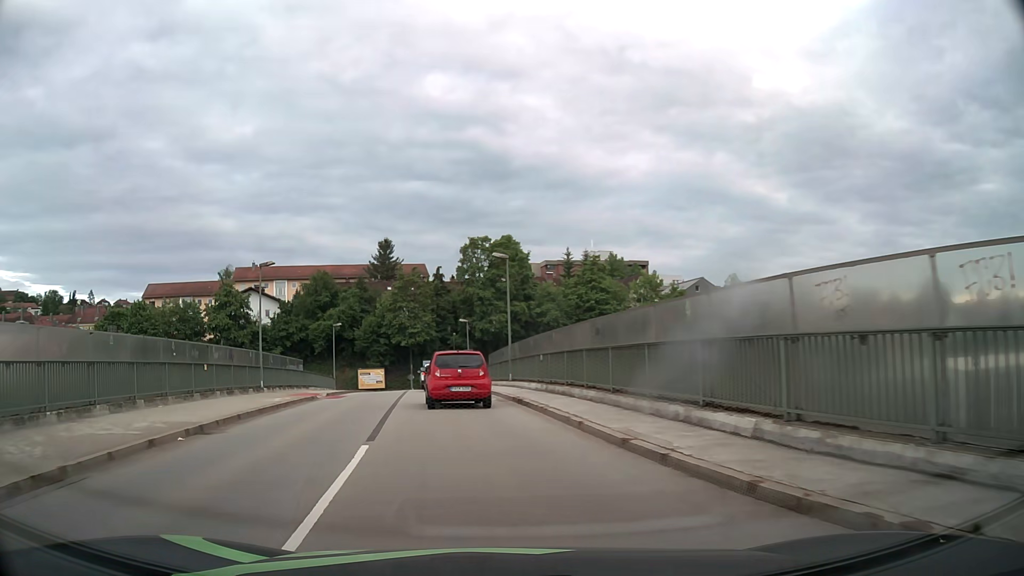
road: unclassified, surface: asphalt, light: Day
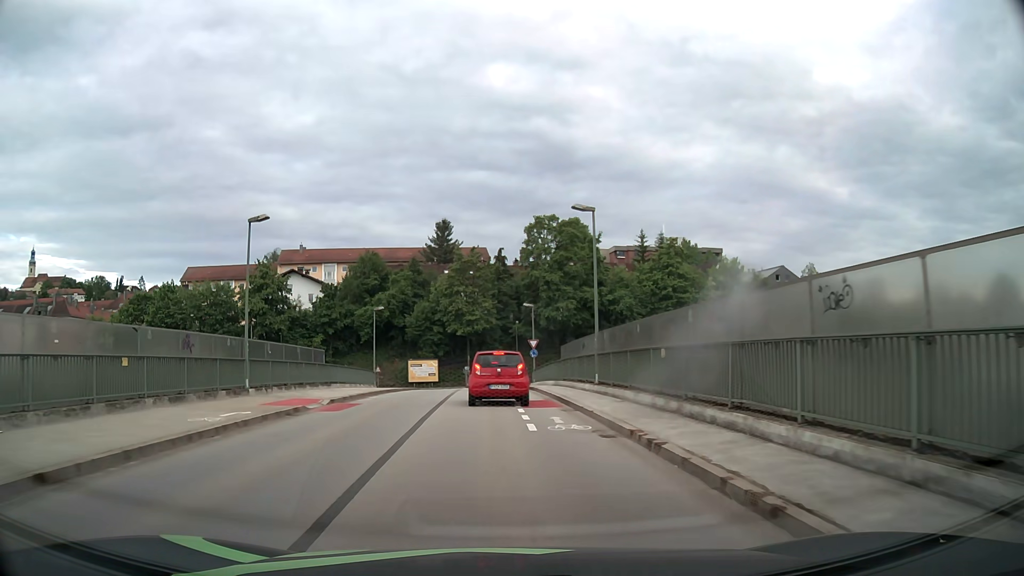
(-0.7, +9.8) m; -6°
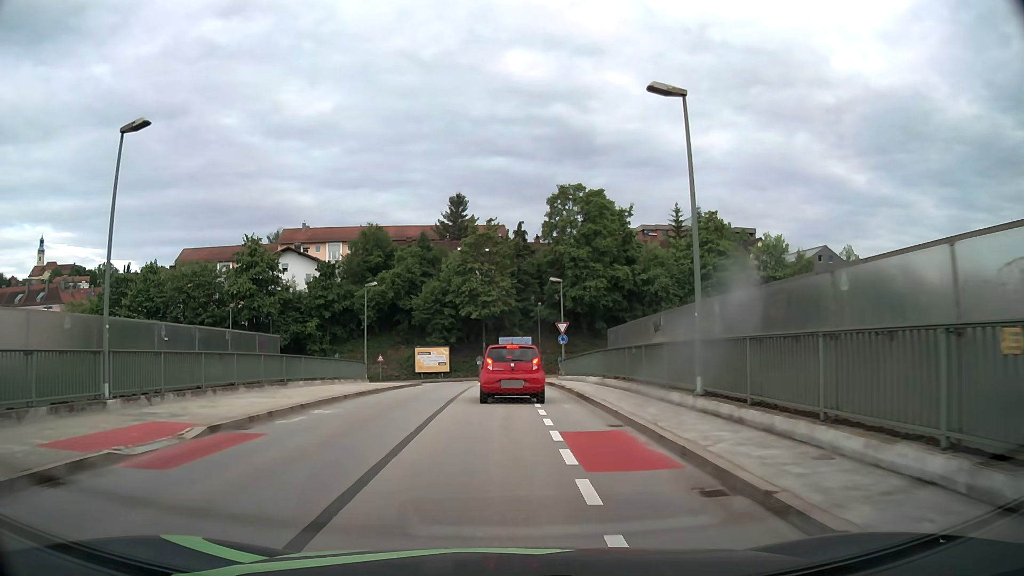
(-0.1, +10.4) m; -1°
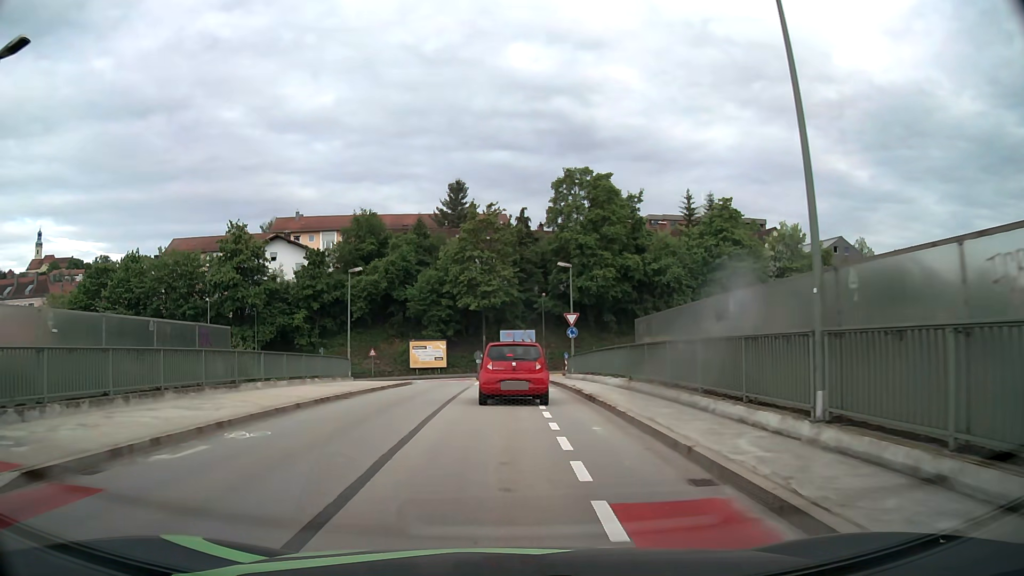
(0.0, +5.1) m; 0°
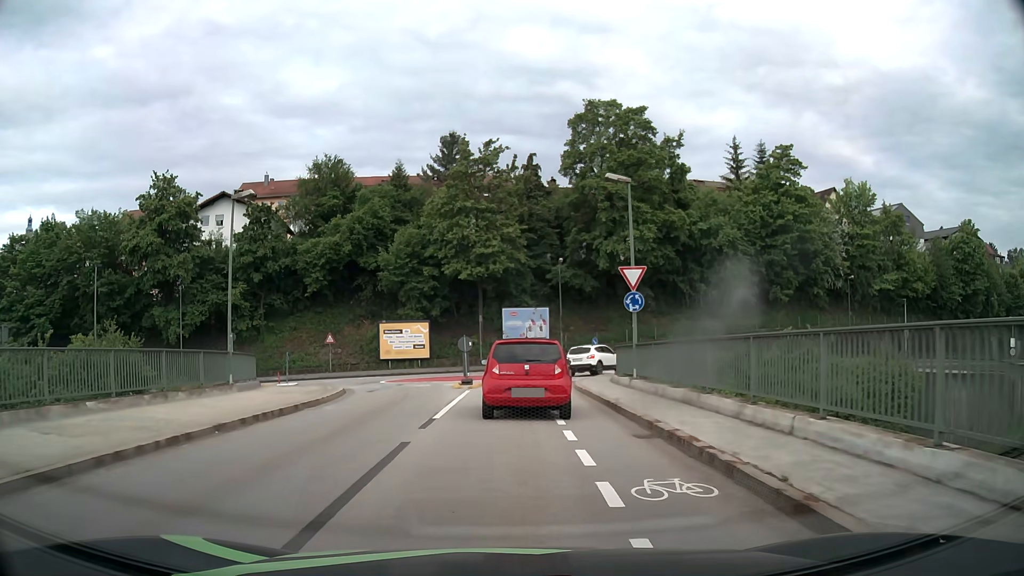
(0.0, +17.5) m; 0°
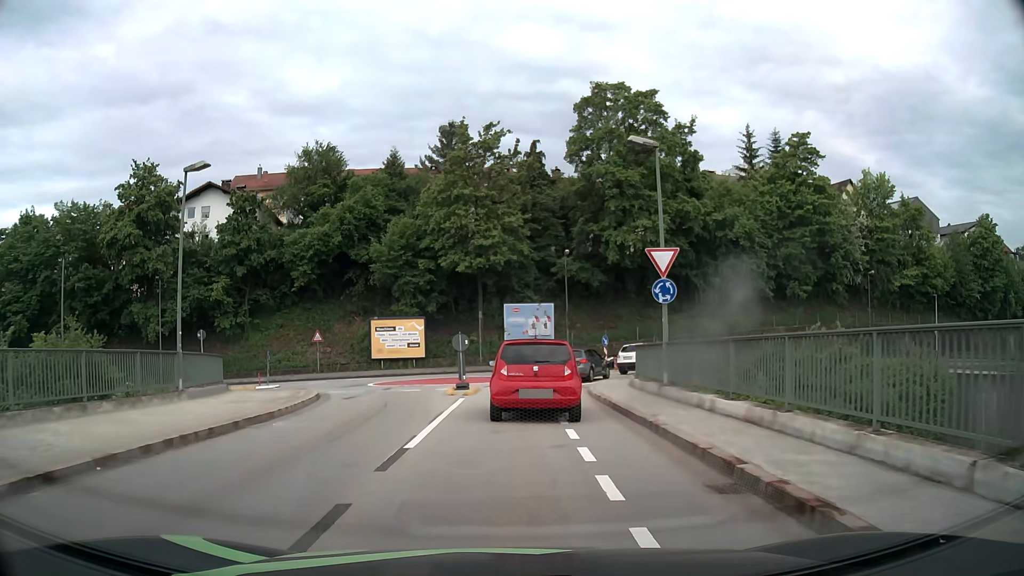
(0.0, +3.7) m; -1°
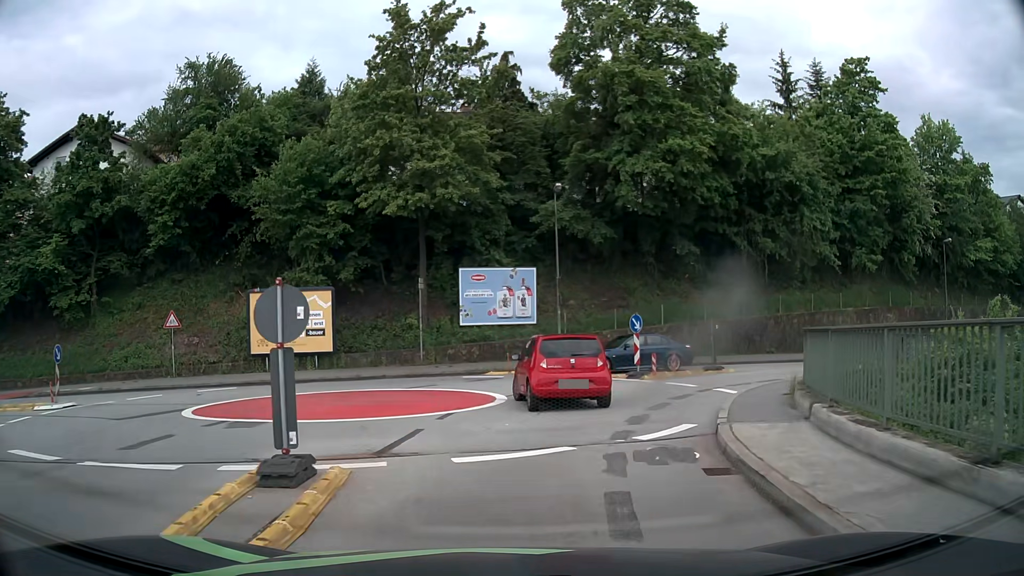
(+0.3, +17.1) m; +2°
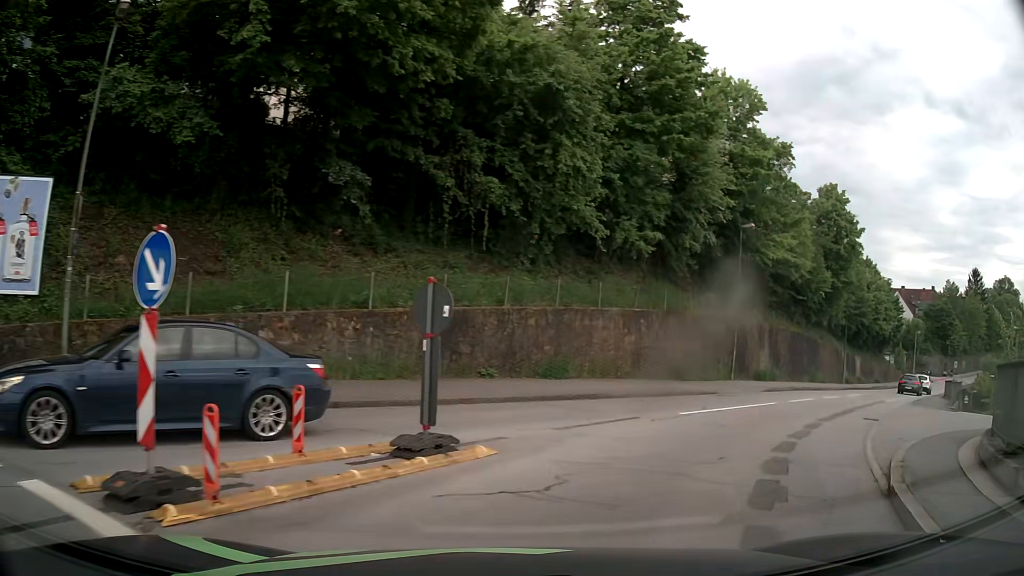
(+3.4, +16.7) m; +32°
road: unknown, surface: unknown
(+2, +10) (+8, +18) (+14, +26) (+21, +33) (+27, +41) (+34, +48) (+40, +56) (+47, +63) (+54, +70) (+61, +78) m
